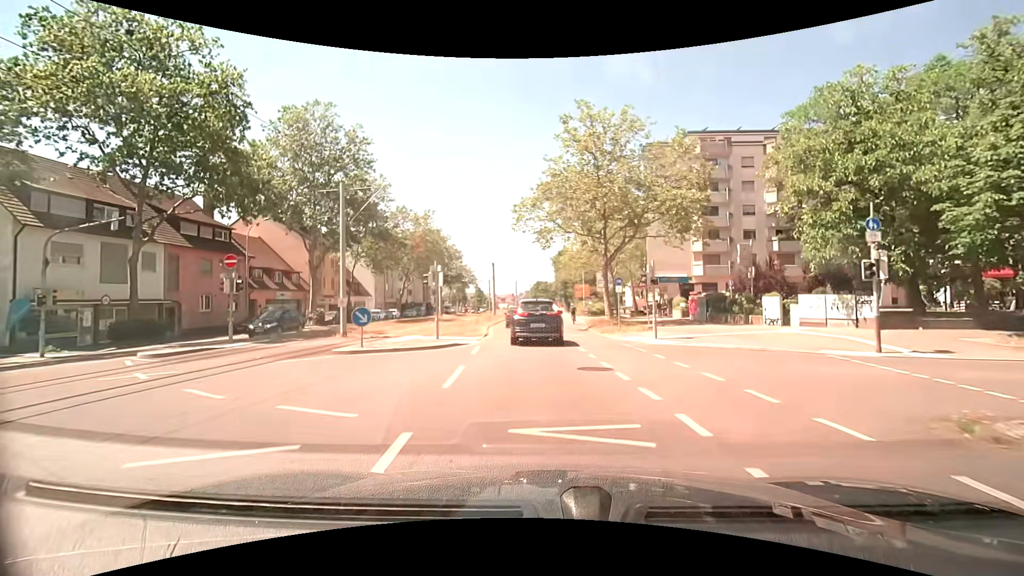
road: tertiary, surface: asphalt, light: Day
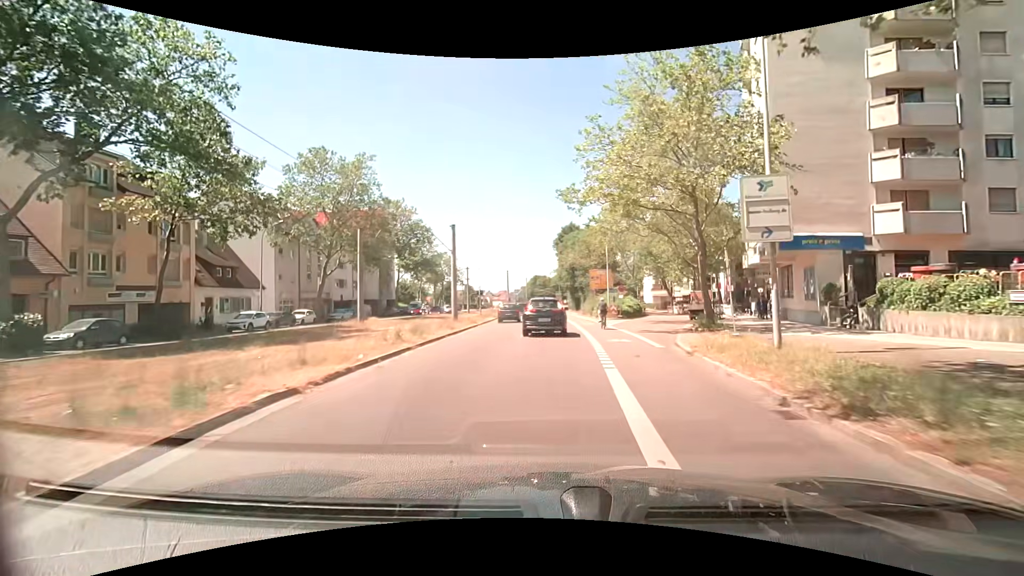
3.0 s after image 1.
(-0.1, +29.8) m; 0°
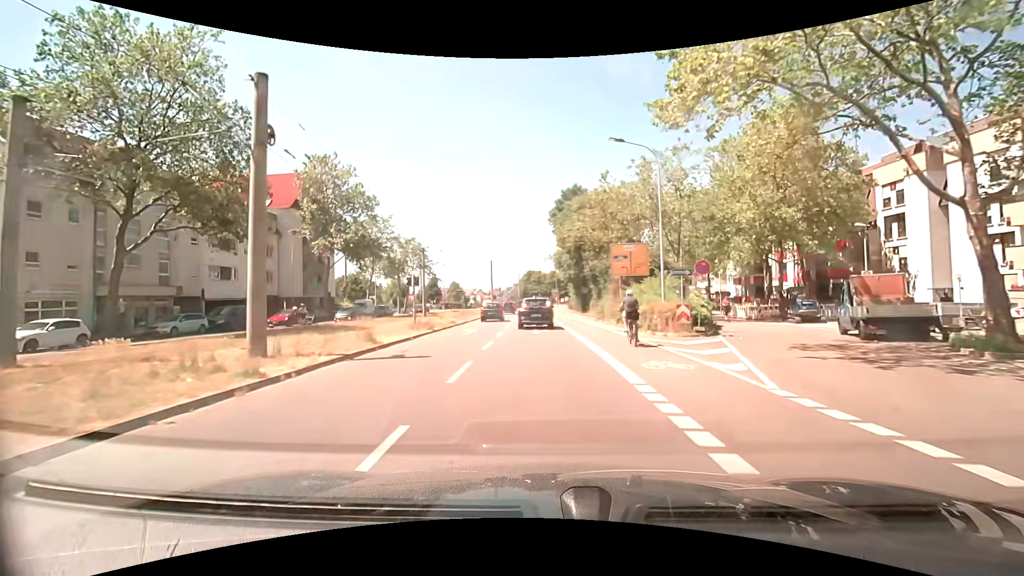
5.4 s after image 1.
(+0.6, +24.8) m; +1°
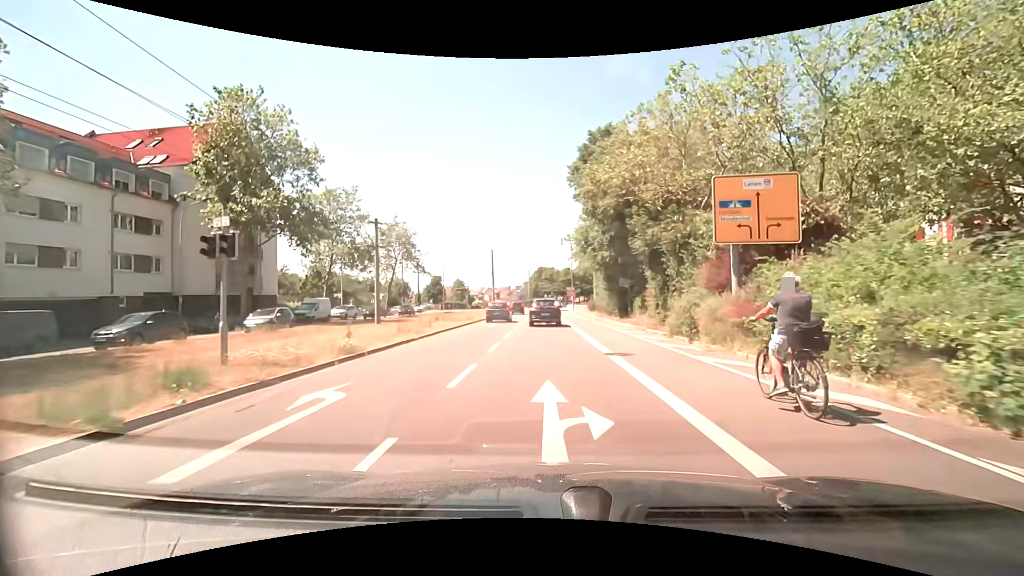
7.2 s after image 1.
(-0.4, +18.5) m; -2°
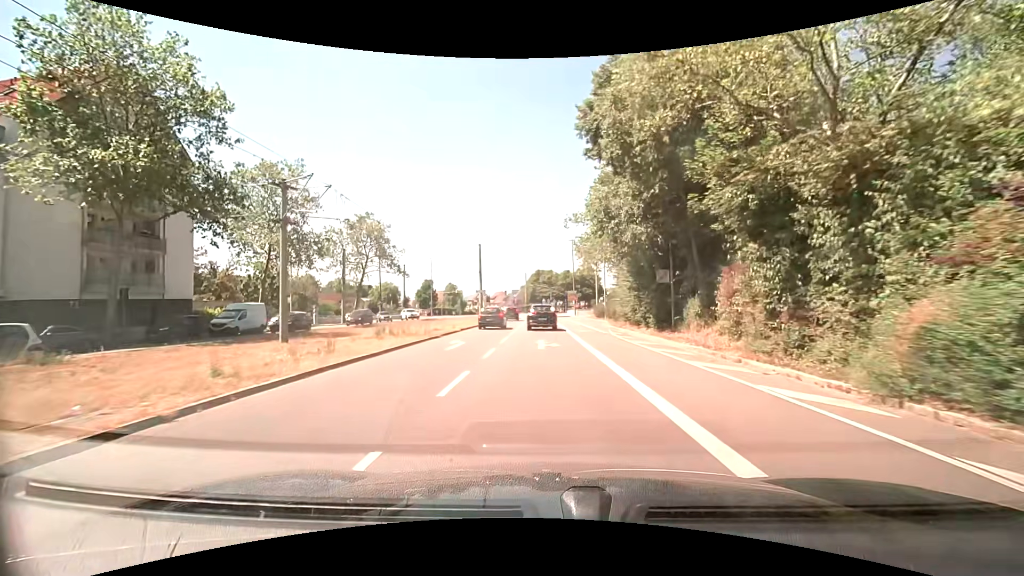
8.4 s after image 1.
(+0.2, +12.4) m; +1°
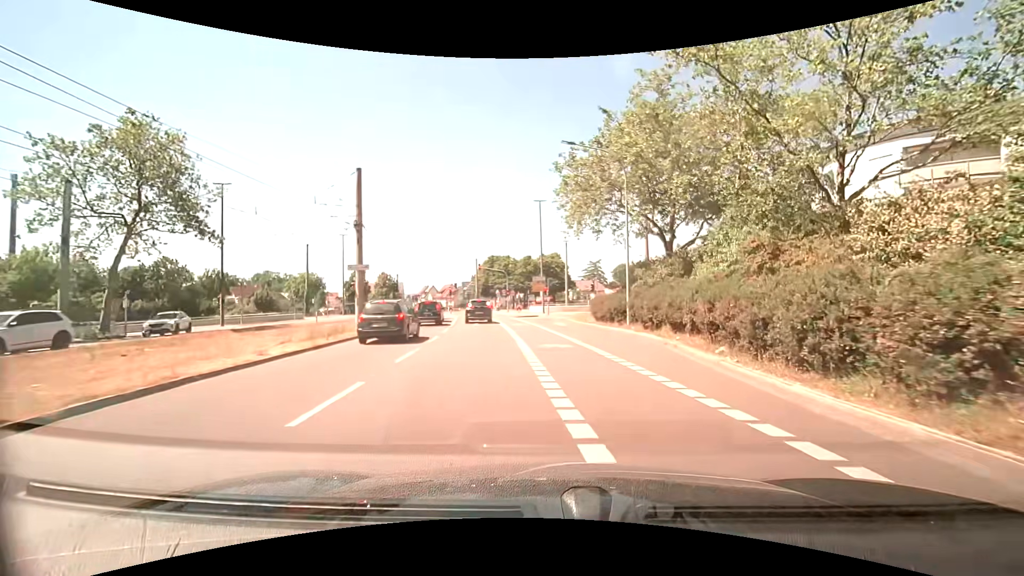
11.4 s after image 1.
(+0.4, +31.9) m; +5°
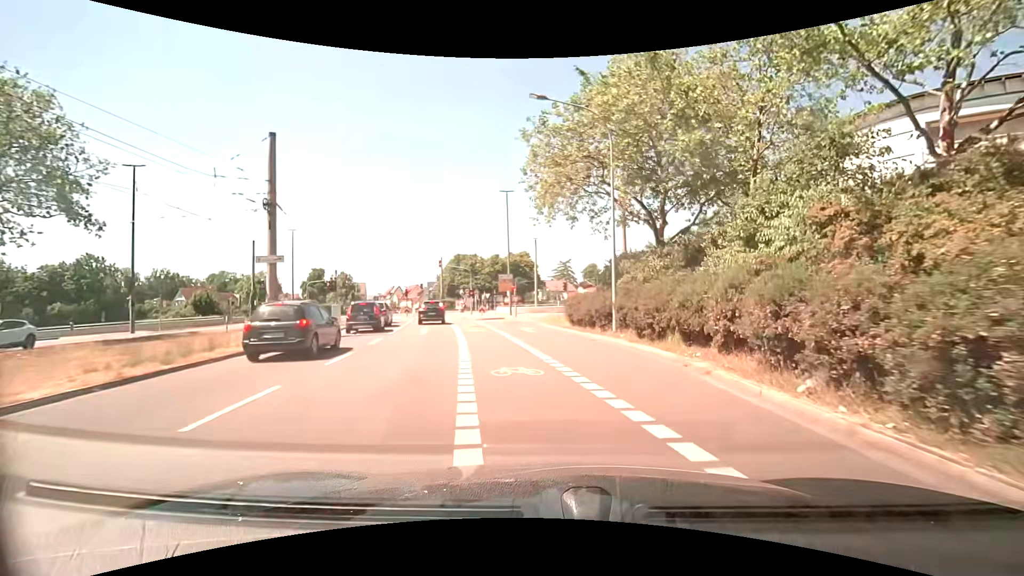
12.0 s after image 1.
(+0.2, +5.9) m; +3°
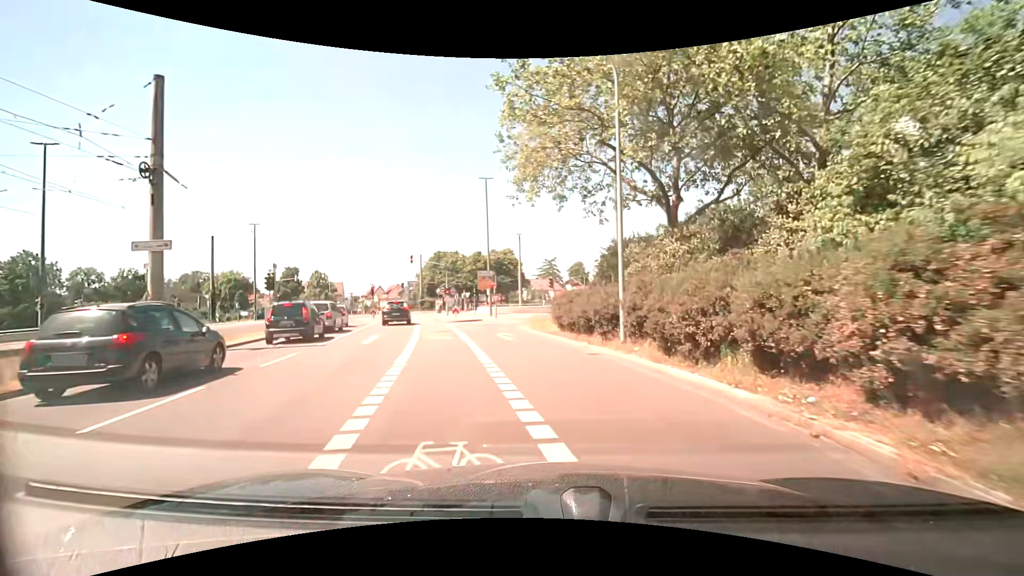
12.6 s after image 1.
(+0.2, +5.7) m; +3°
(0, +10) (-2, +20) (-3, +30) (-3, +40) (0, +49) (+7, +57) (+15, +63) (+23, +68) (+32, +73) (+41, +78) m
